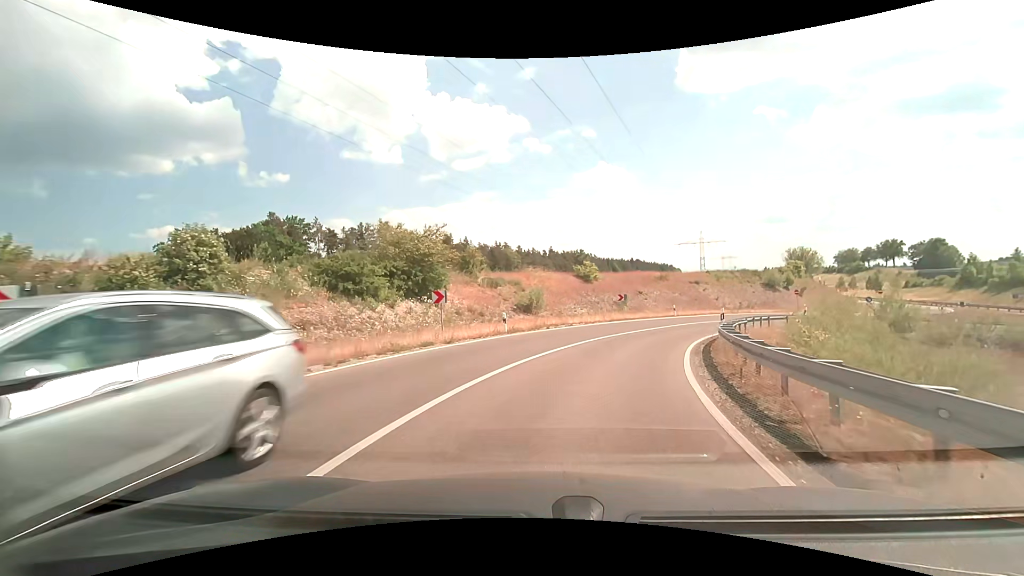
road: trunk_link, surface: asphalt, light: Day
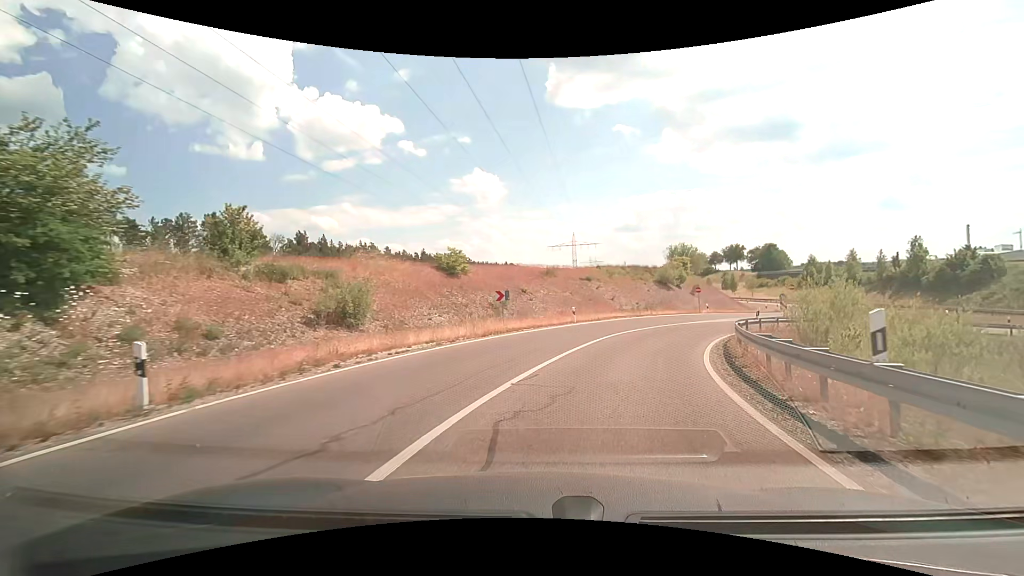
(+1.7, +15.1) m; +13°
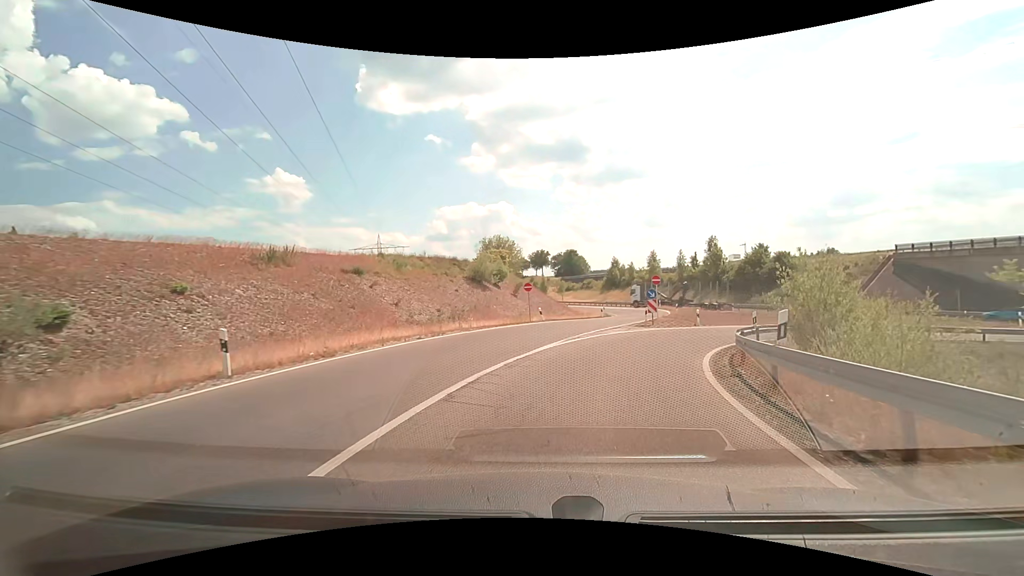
(+4.1, +19.7) m; +22°
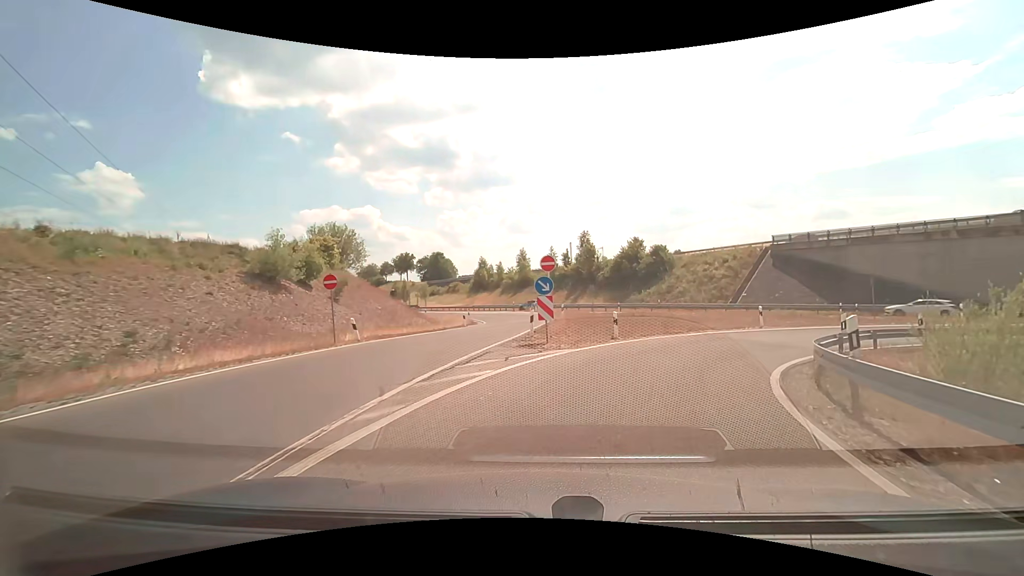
(+1.6, +13.7) m; +15°
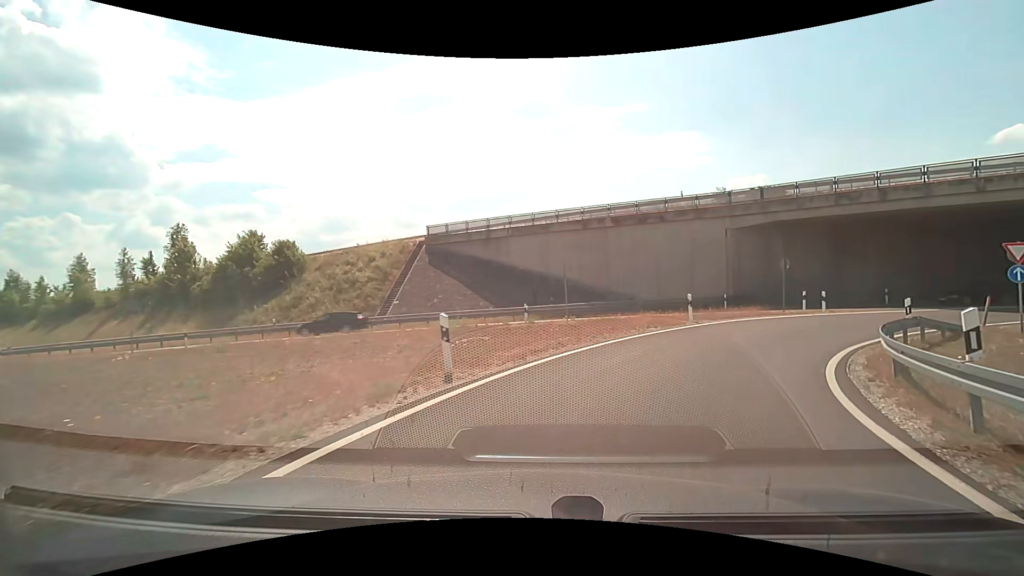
(+5.6, +18.2) m; +37°
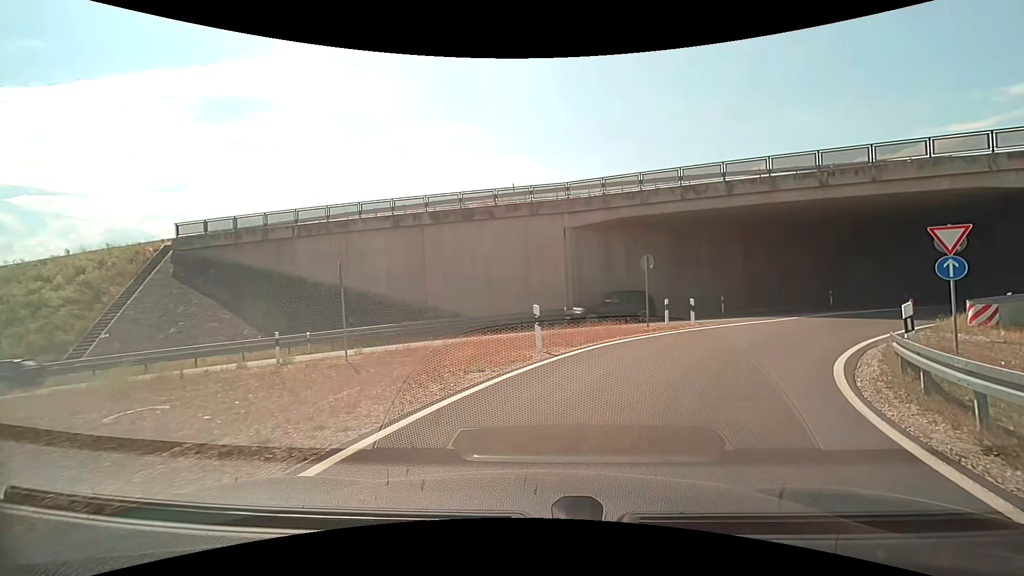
(+1.6, +8.7) m; +19°
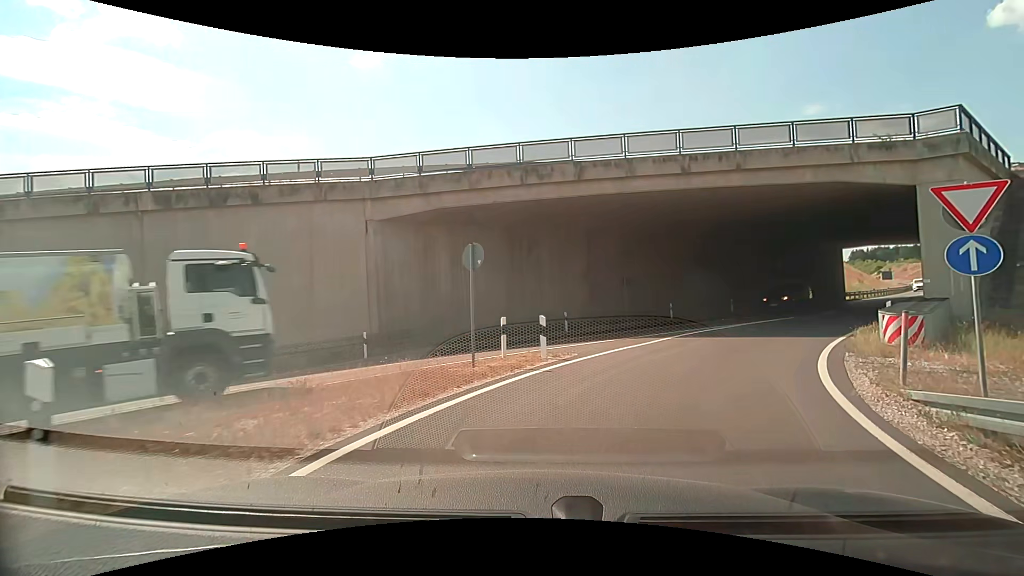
(+1.3, +8.0) m; +19°
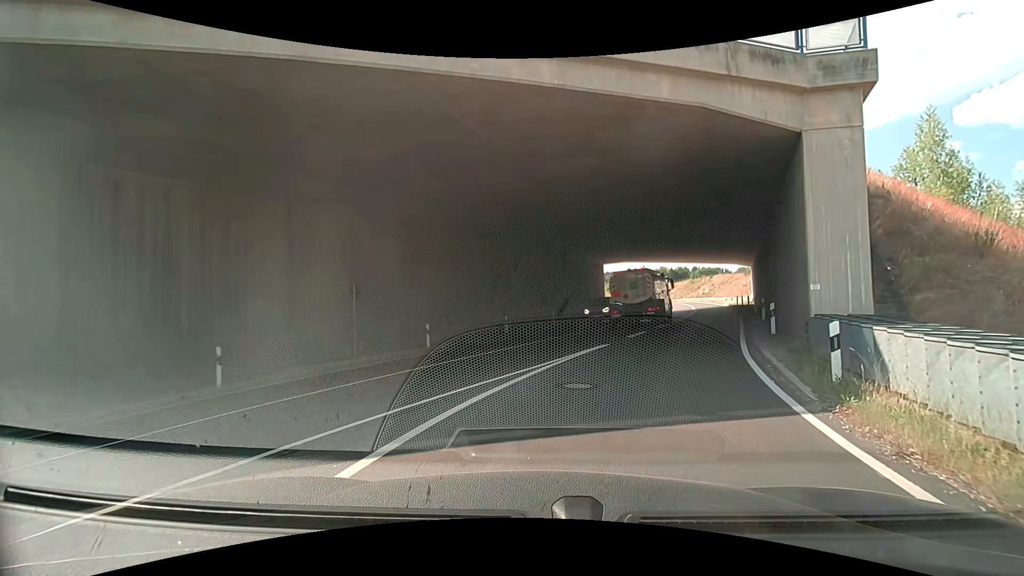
(+2.7, +11.8) m; +24°
